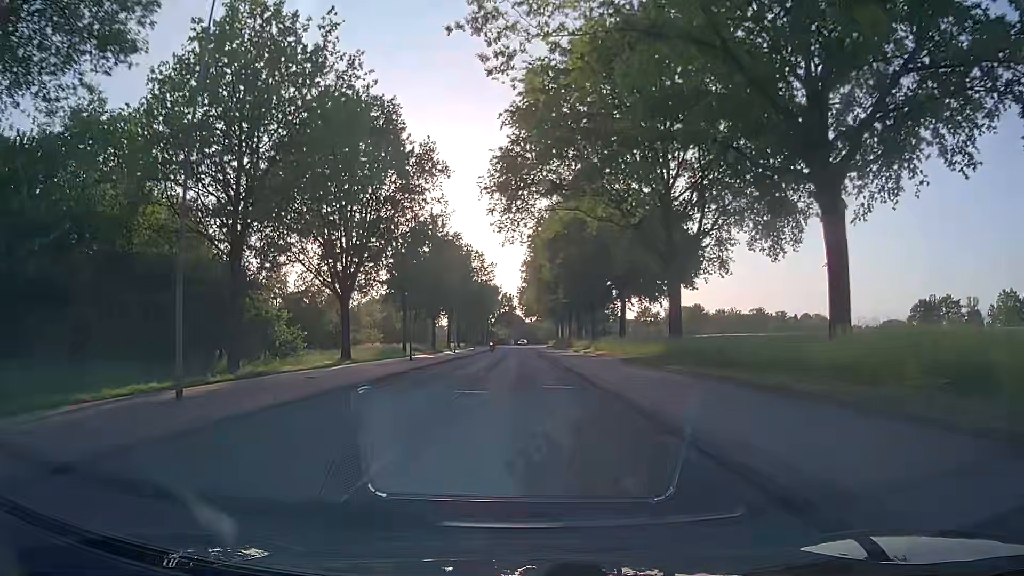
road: secondary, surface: asphalt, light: Day
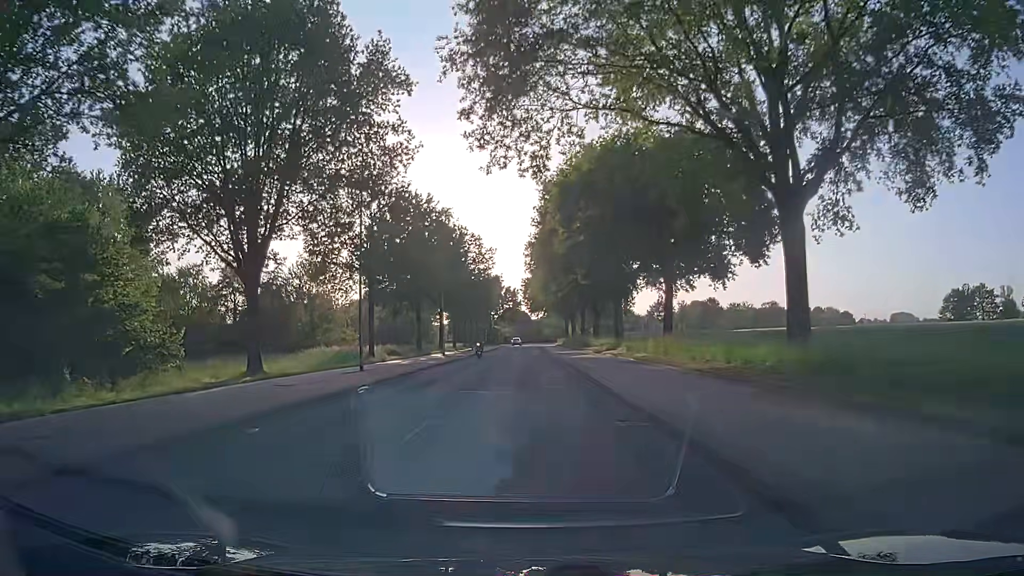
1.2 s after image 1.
(0.0, +15.3) m; 0°
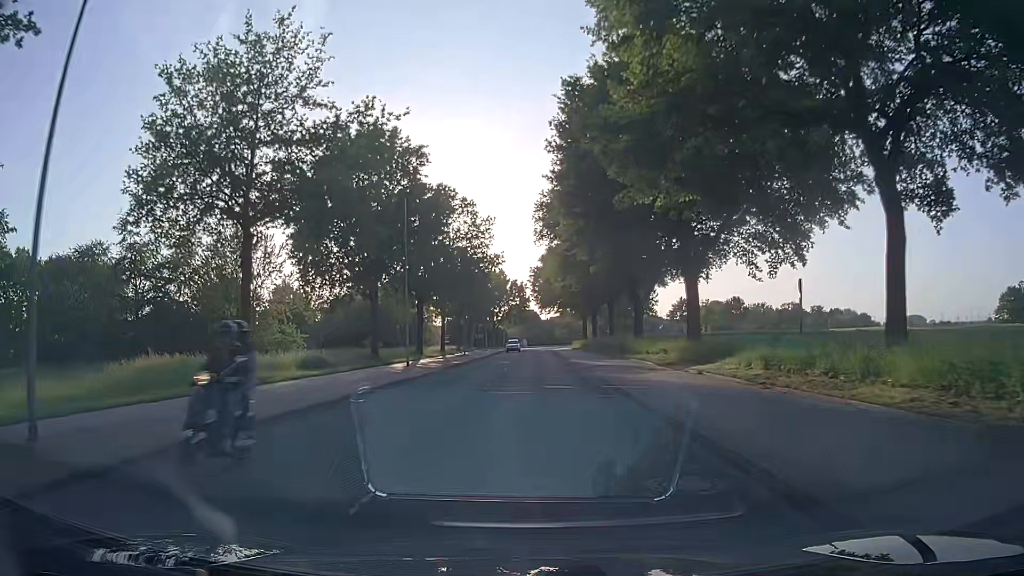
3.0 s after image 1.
(-0.4, +23.0) m; -2°
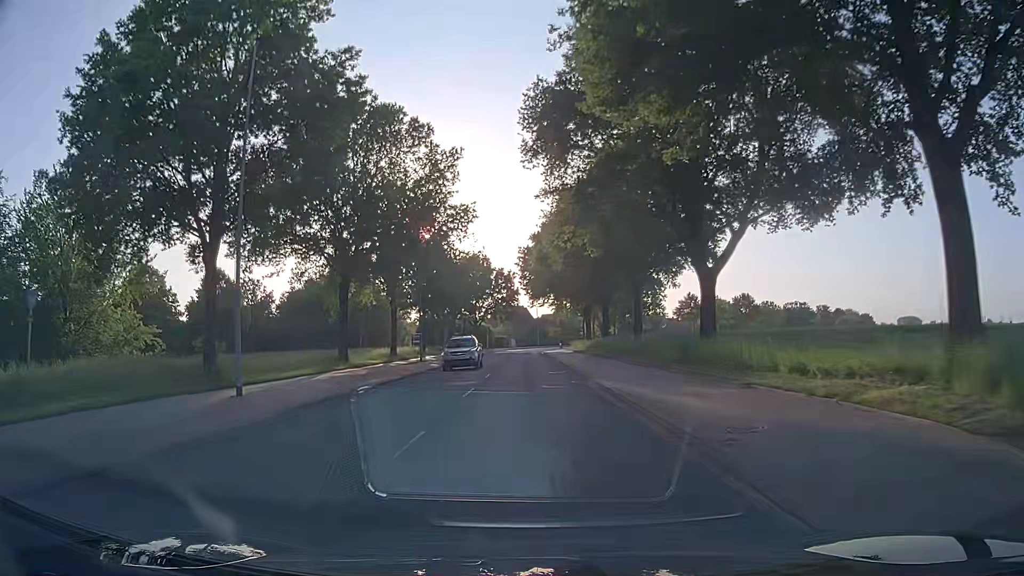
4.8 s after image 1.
(+0.6, +23.0) m; +1°
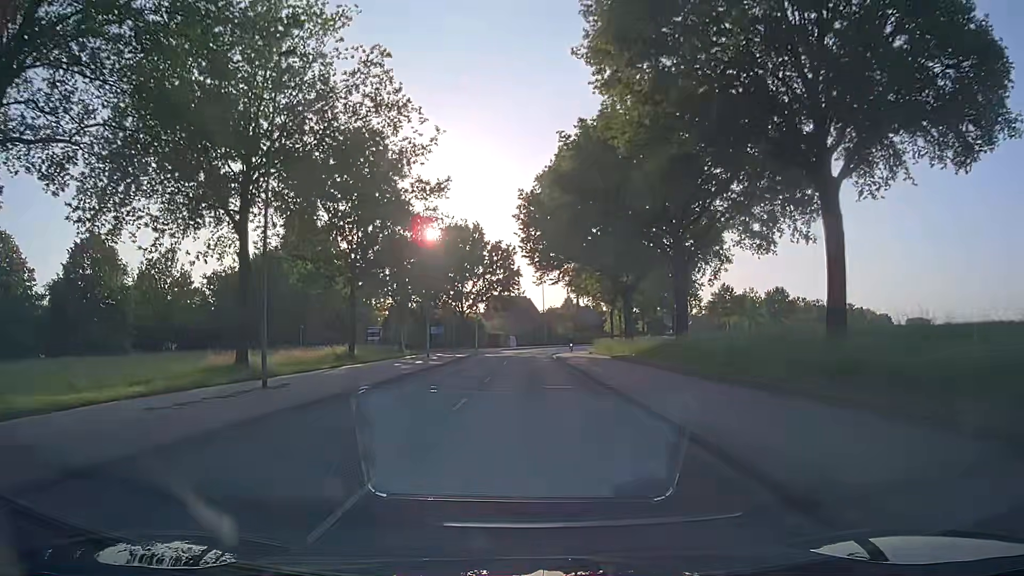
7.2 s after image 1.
(-0.1, +30.6) m; 0°
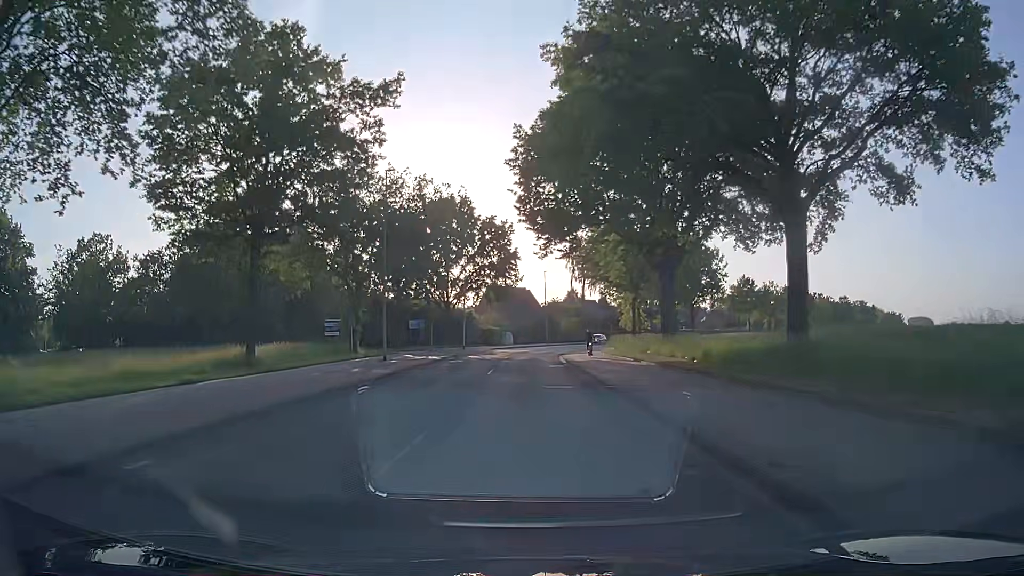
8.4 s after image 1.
(+0.1, +15.3) m; 0°
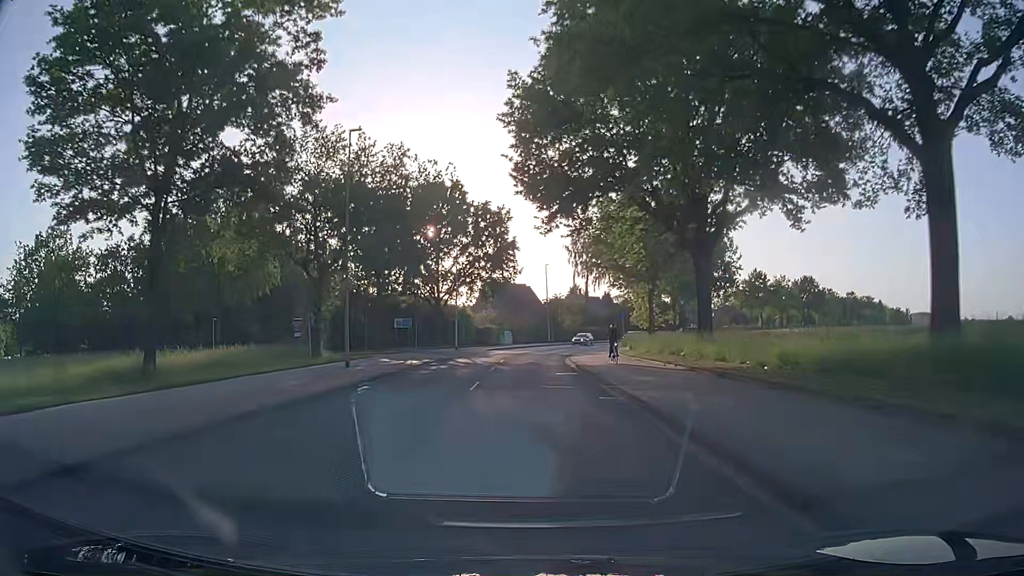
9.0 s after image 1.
(0.0, +7.7) m; 0°
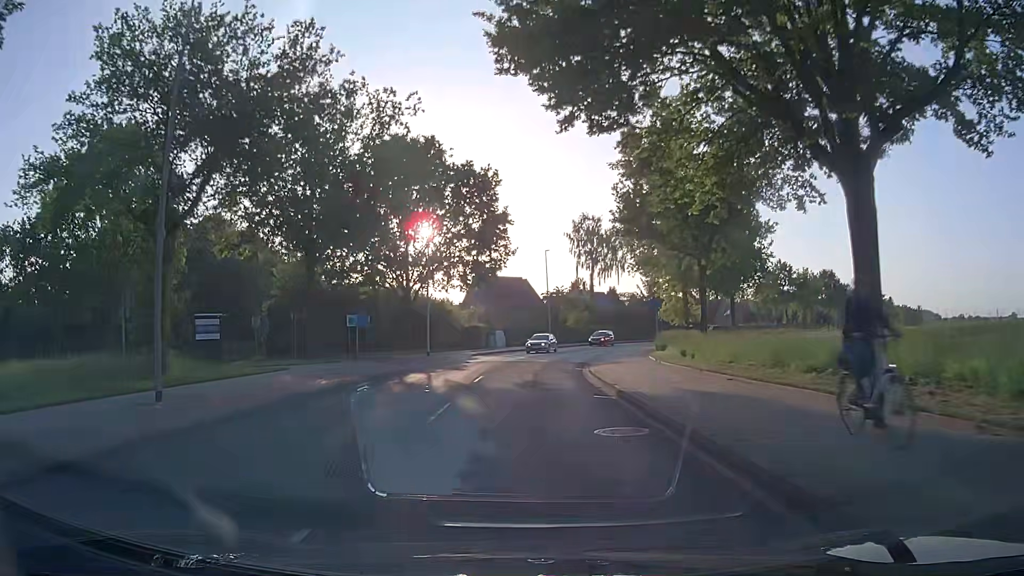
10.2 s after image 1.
(+0.1, +15.3) m; +1°
(0, +10) (0, +20) (+1, +30) (+2, +40) (+3, +50) (+6, +59) (+9, +69) (+13, +78) (+18, +87) (+23, +95) m
